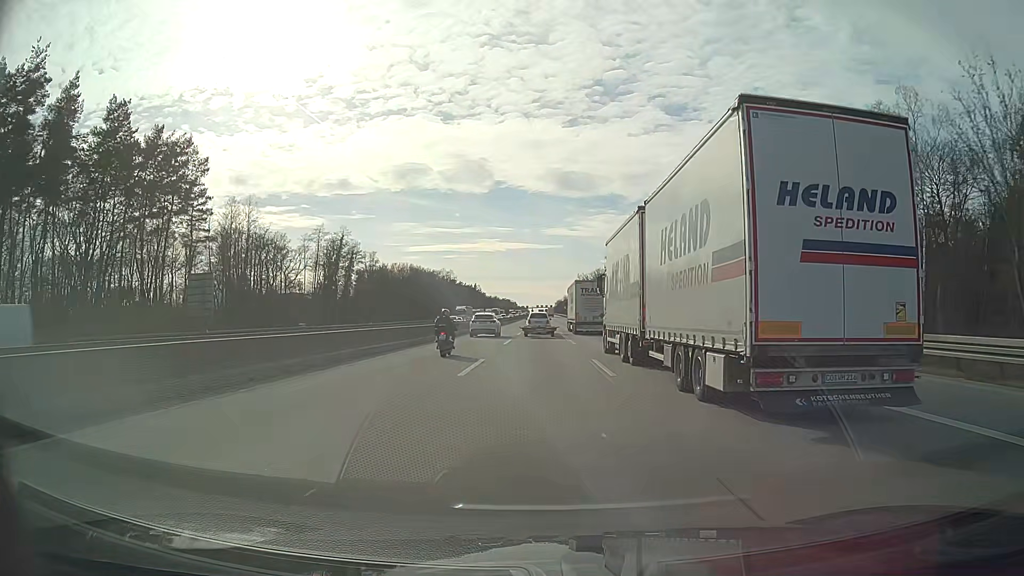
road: motorway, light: Day
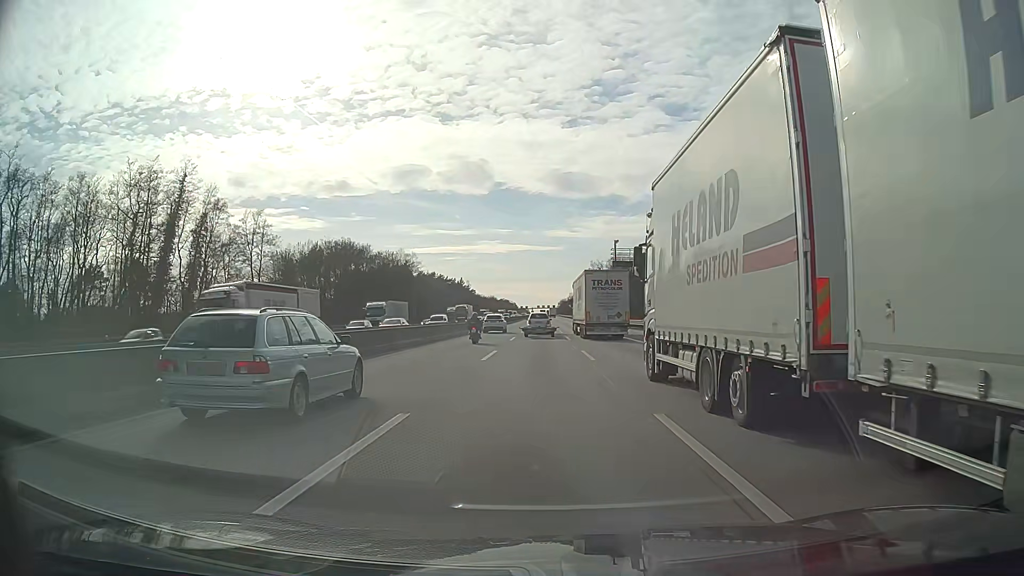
(-0.1, +66.6) m; 0°
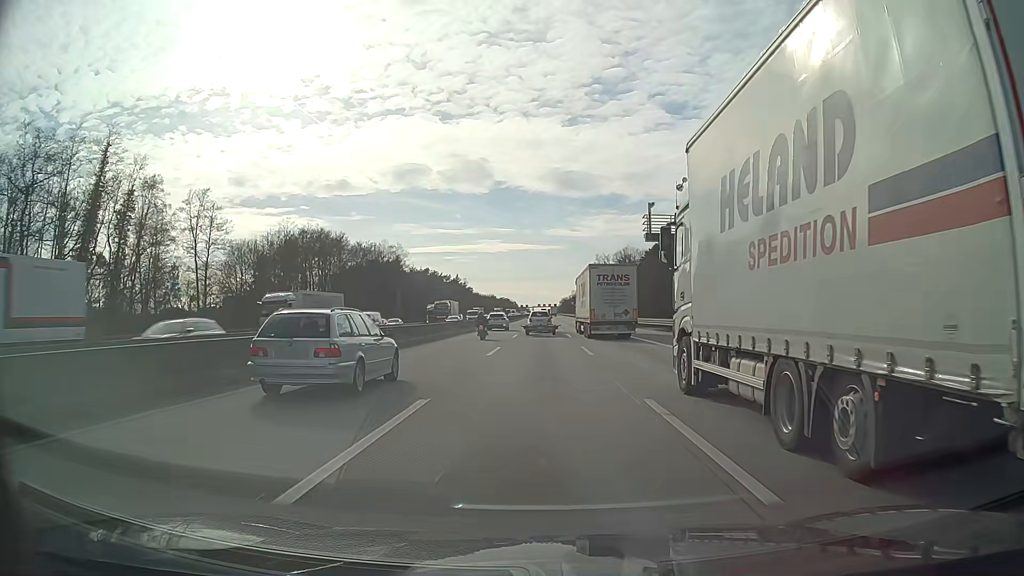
(0.0, +16.7) m; 0°
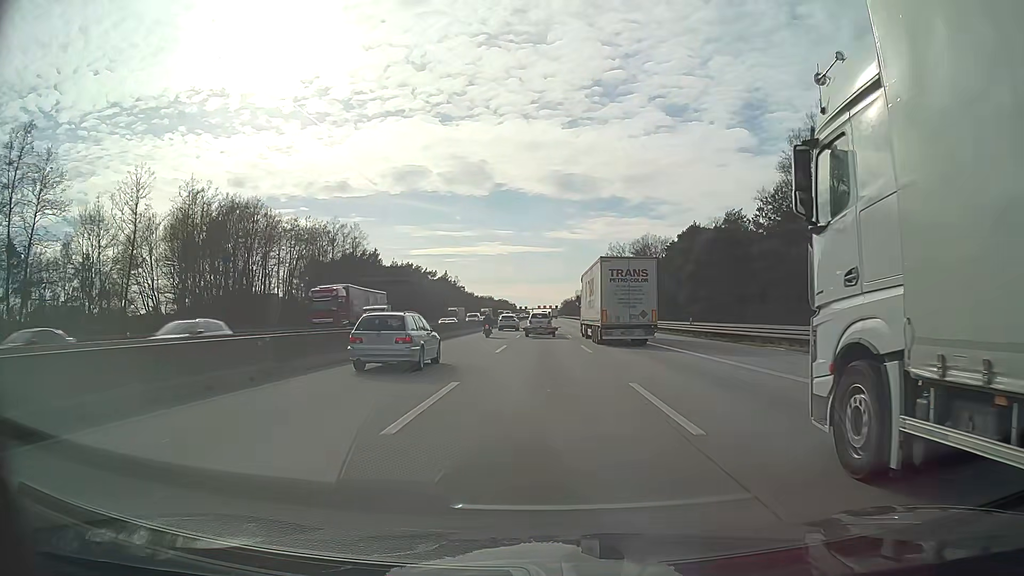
(0.0, +33.5) m; 0°
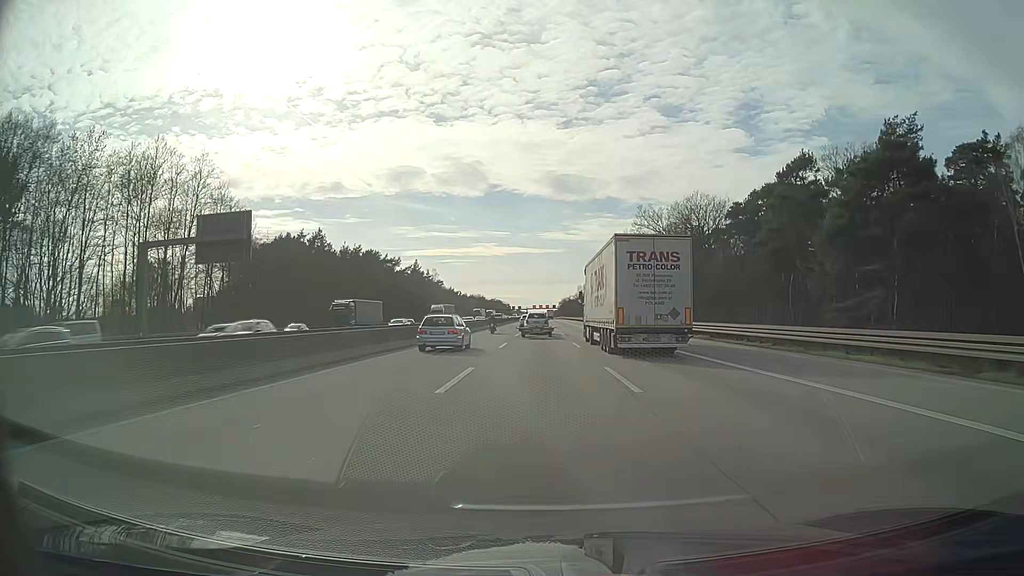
(+0.1, +50.1) m; 0°
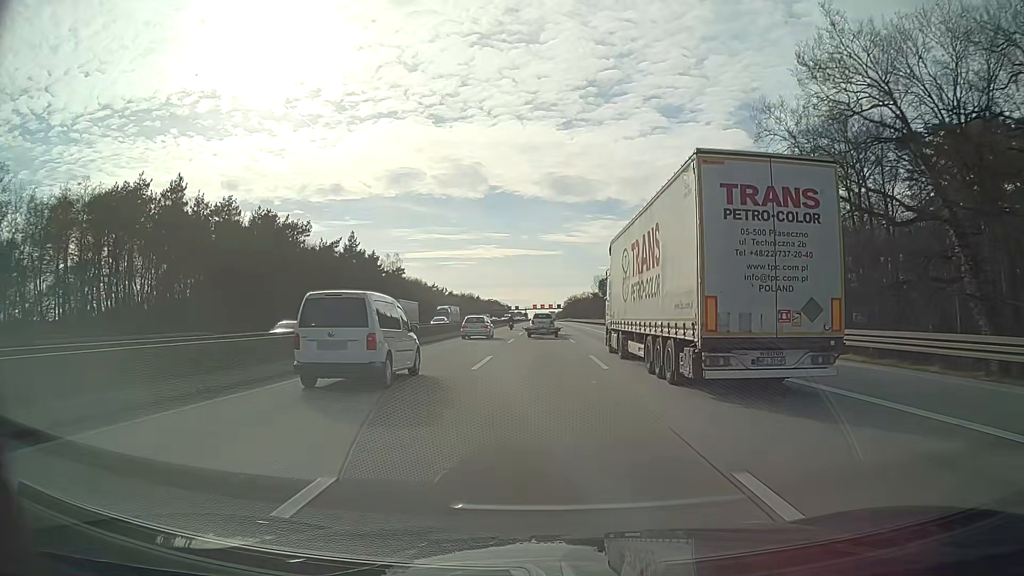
(+0.1, +66.8) m; 0°
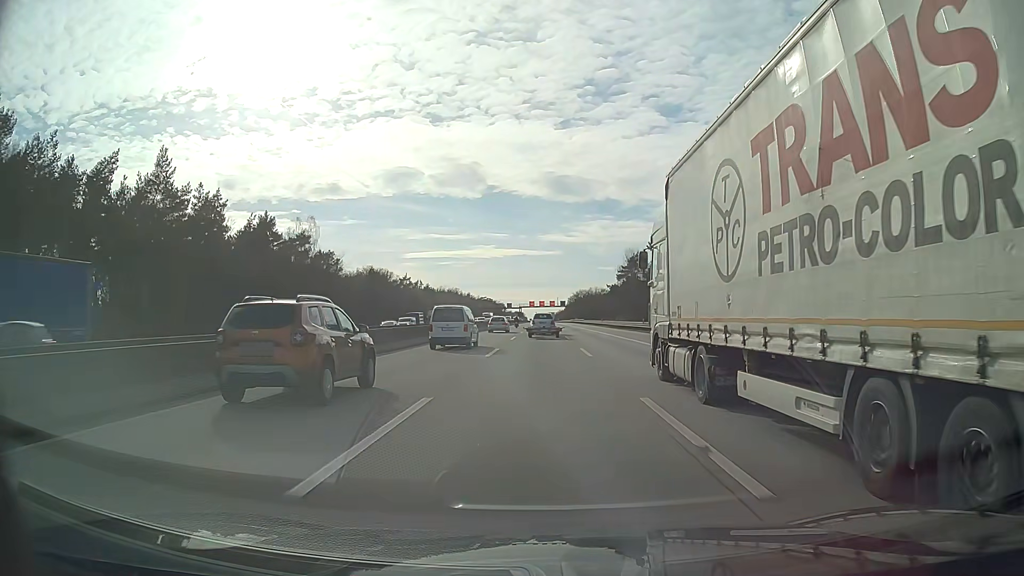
(0.0, +66.9) m; 0°
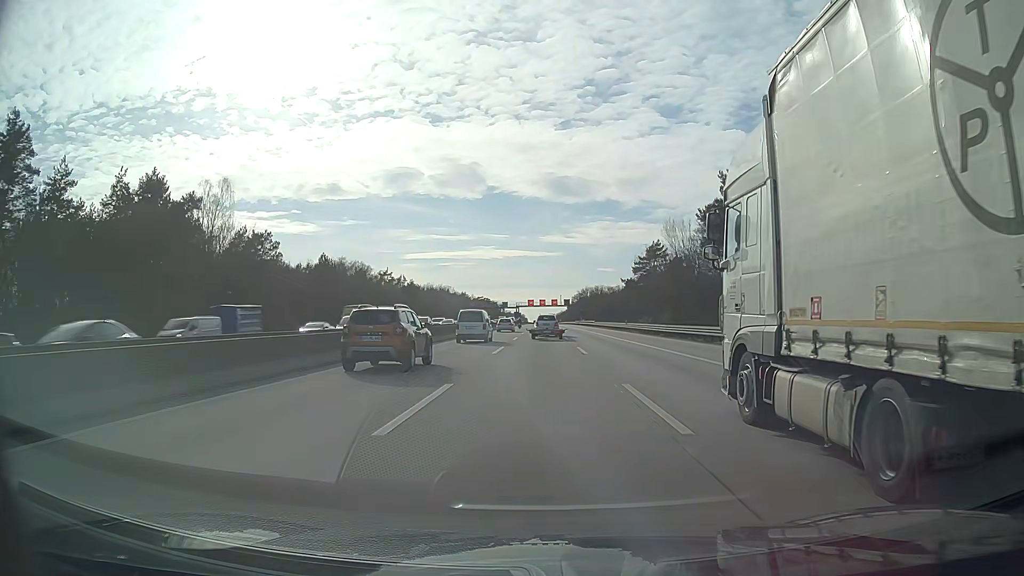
(0.0, +33.5) m; 0°
(0, +10) (0, +20) (0, +30) (0, +40) (0, +50) (0, +60) (0, +70) (0, +80) (0, +90) (0, +100) m
